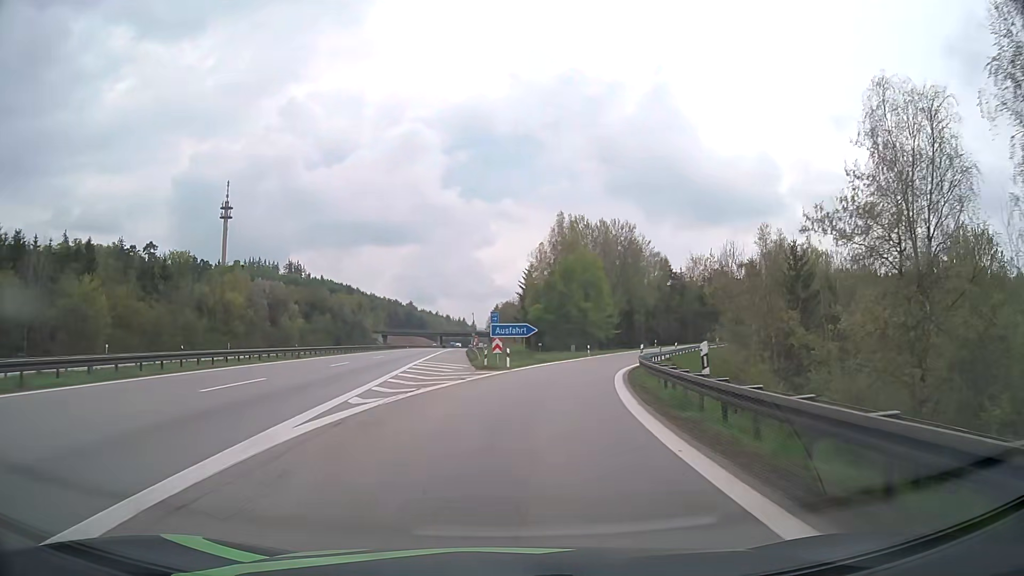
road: motorway_link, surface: asphalt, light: Day
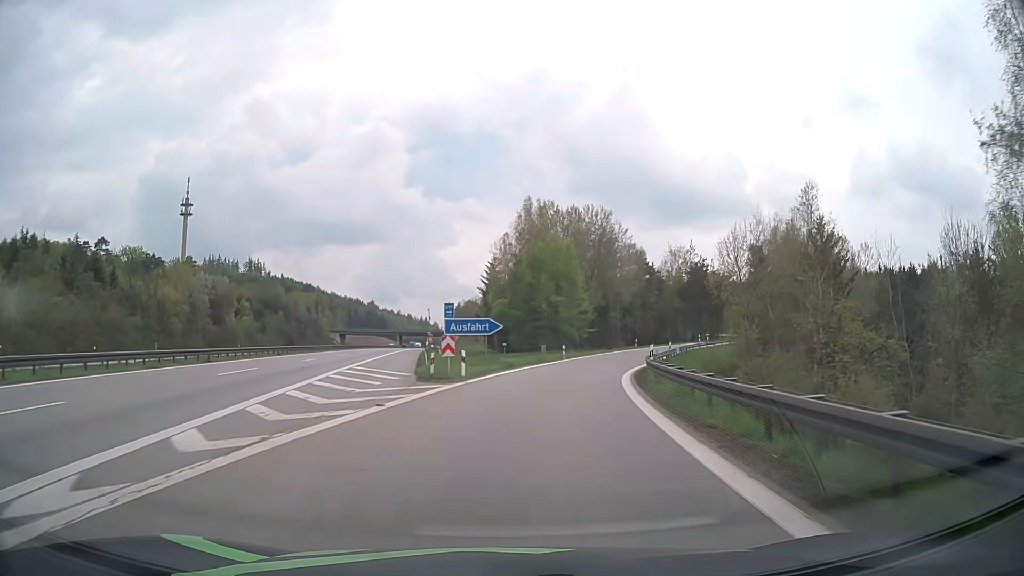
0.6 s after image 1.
(+0.3, +10.0) m; +3°
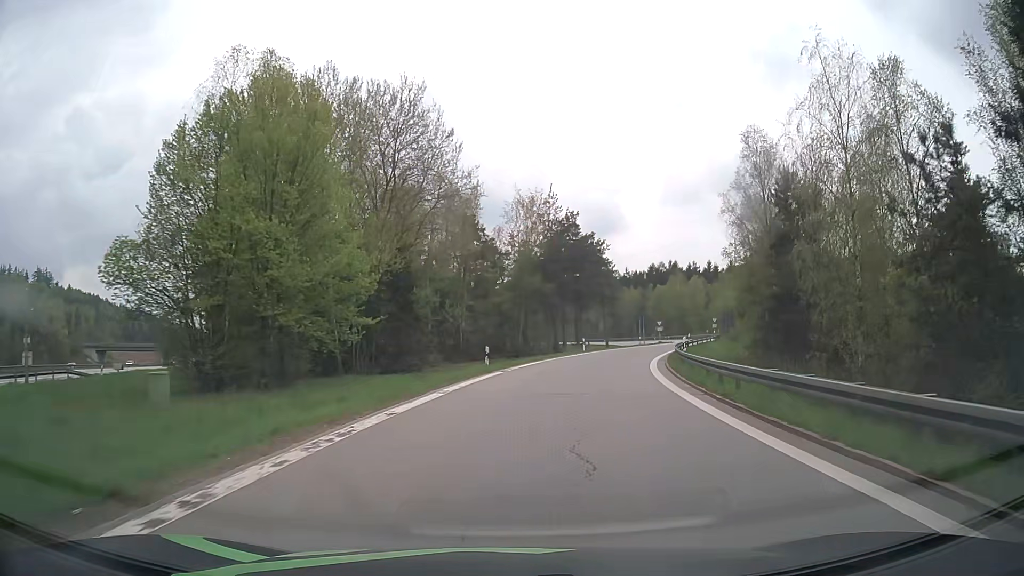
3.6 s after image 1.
(+6.3, +45.0) m; +17°
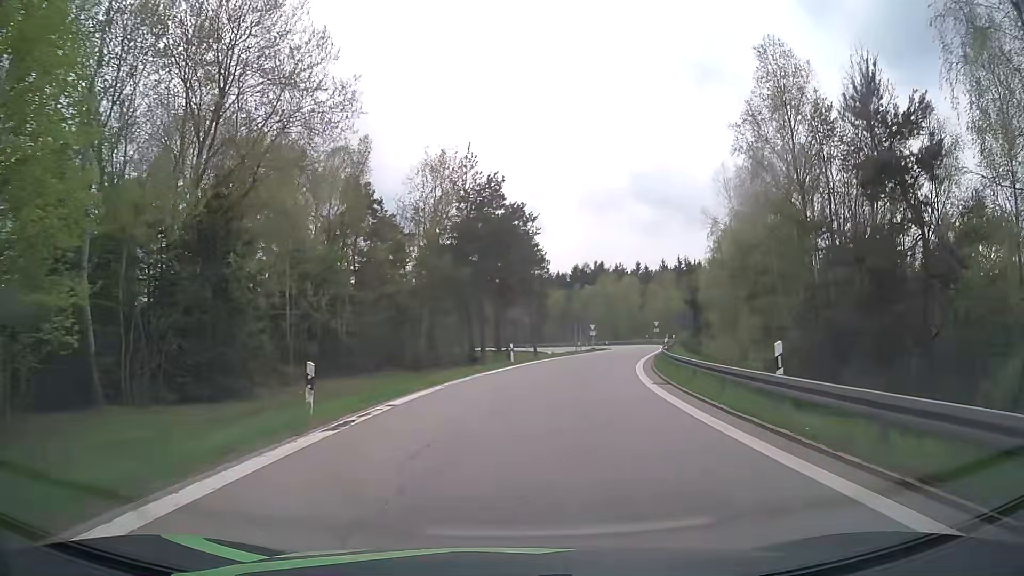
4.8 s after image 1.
(+1.0, +15.9) m; +7°
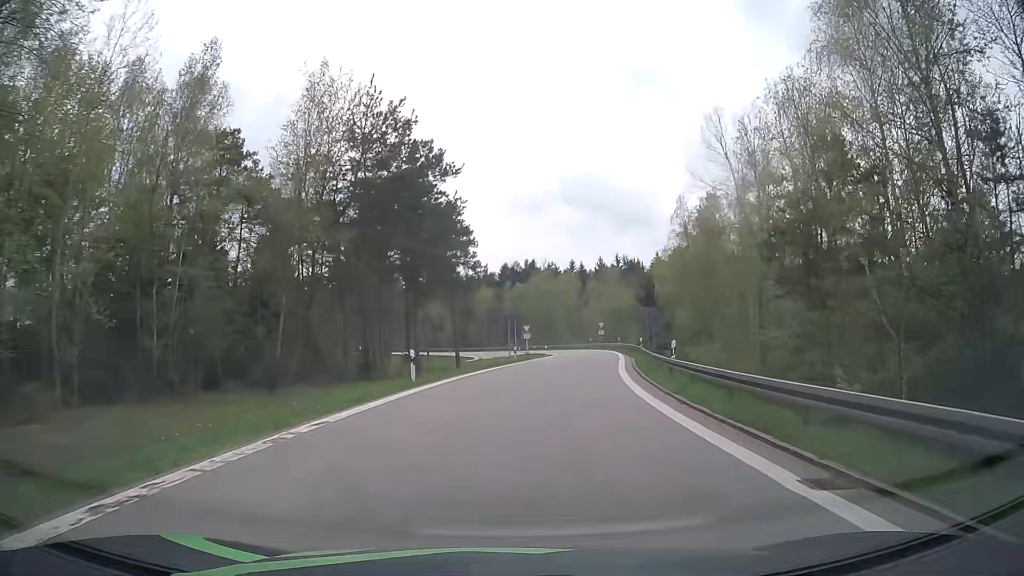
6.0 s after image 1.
(+0.9, +14.5) m; +7°
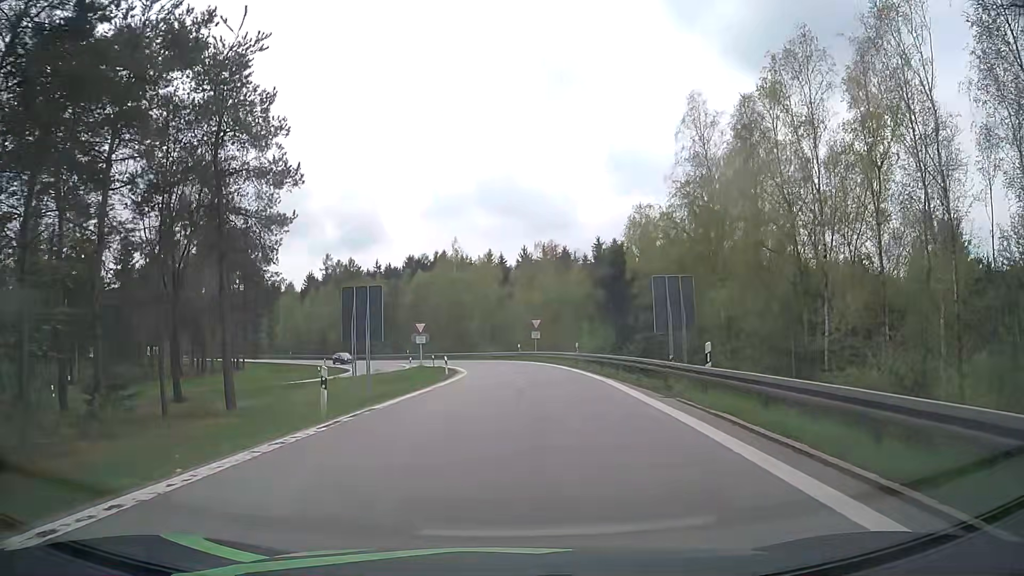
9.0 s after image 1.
(+2.4, +29.9) m; +7°
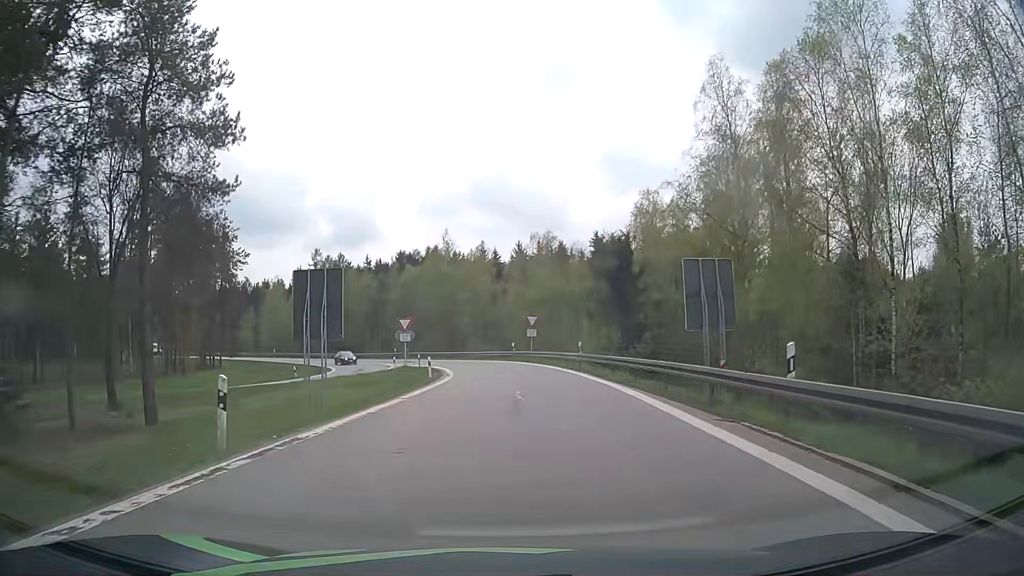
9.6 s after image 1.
(0.0, +4.9) m; +1°
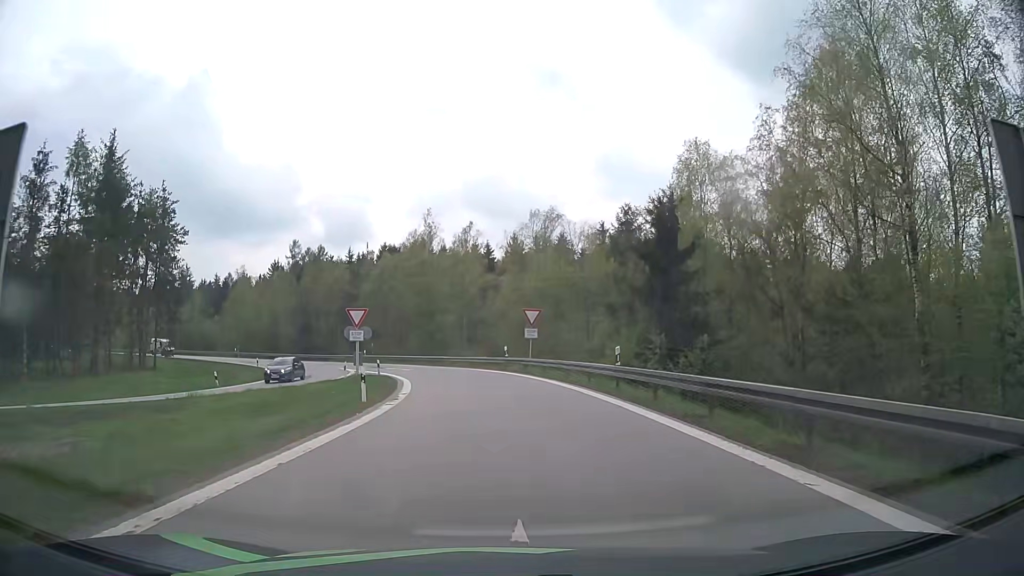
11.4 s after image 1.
(+0.2, +13.6) m; +1°
(0, +10) (-1, +20) (-2, +30) (-4, +40) (-7, +49) (-11, +58) (-16, +67) (-22, +75) (-29, +82) (-37, +88) m
